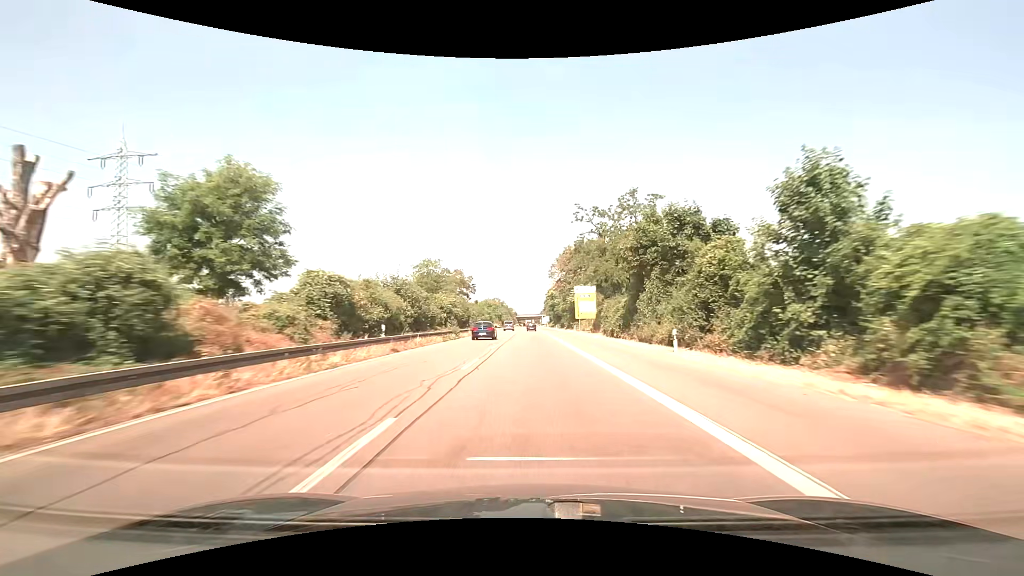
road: trunk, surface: asphalt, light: Day
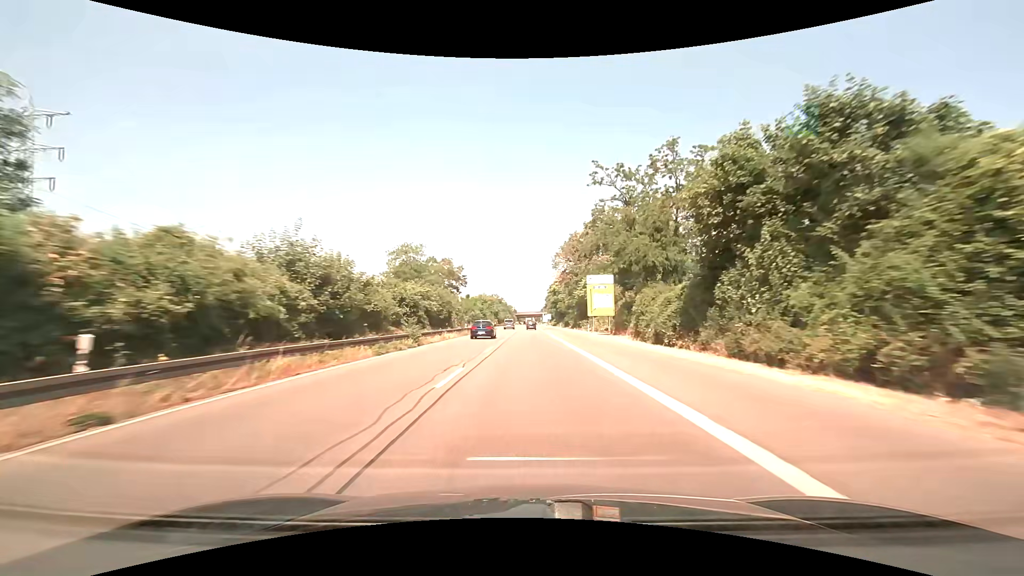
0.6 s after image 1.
(0.0, +15.6) m; 0°
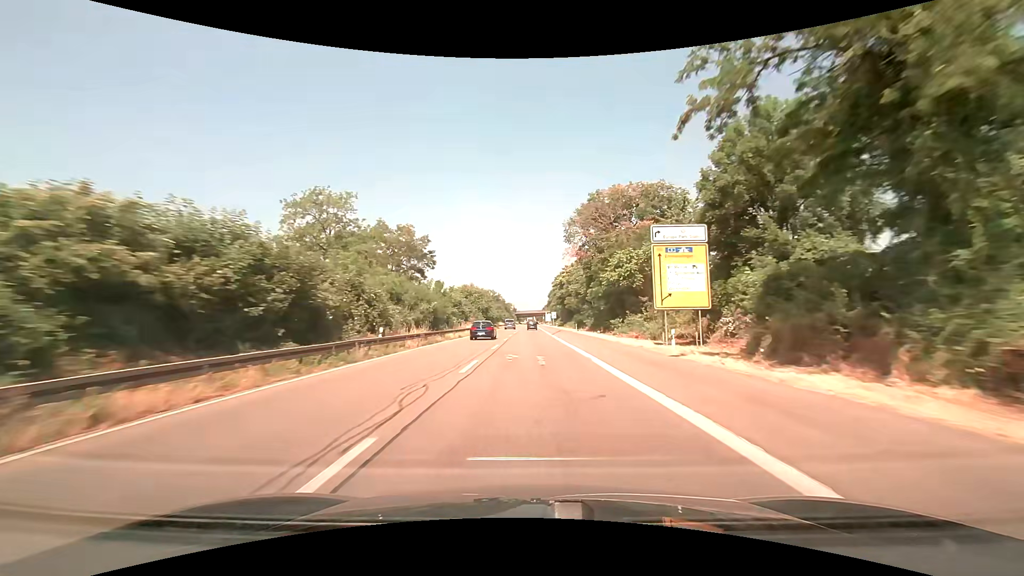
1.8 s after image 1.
(0.0, +31.3) m; 0°
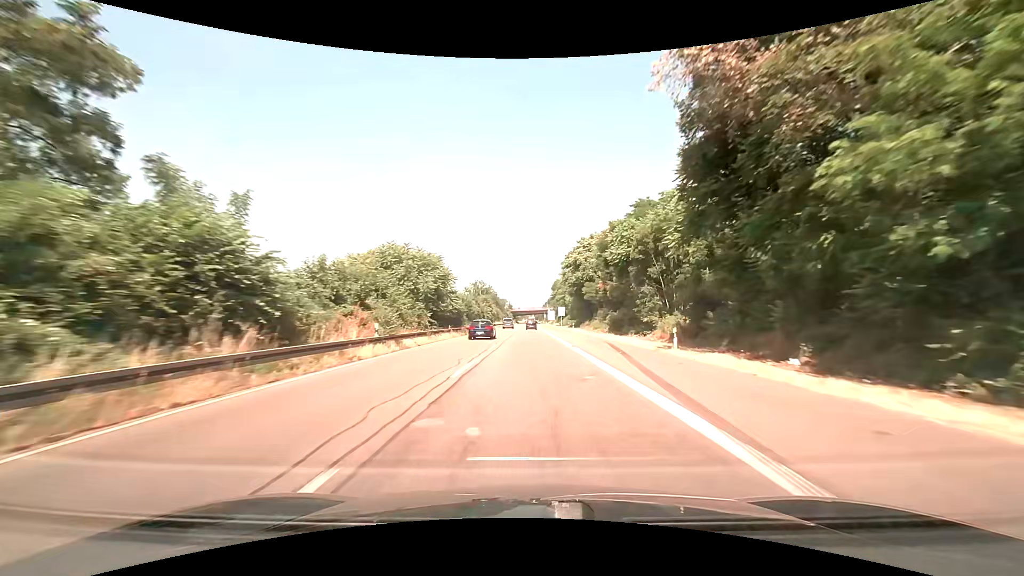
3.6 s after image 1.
(-0.1, +46.9) m; 0°
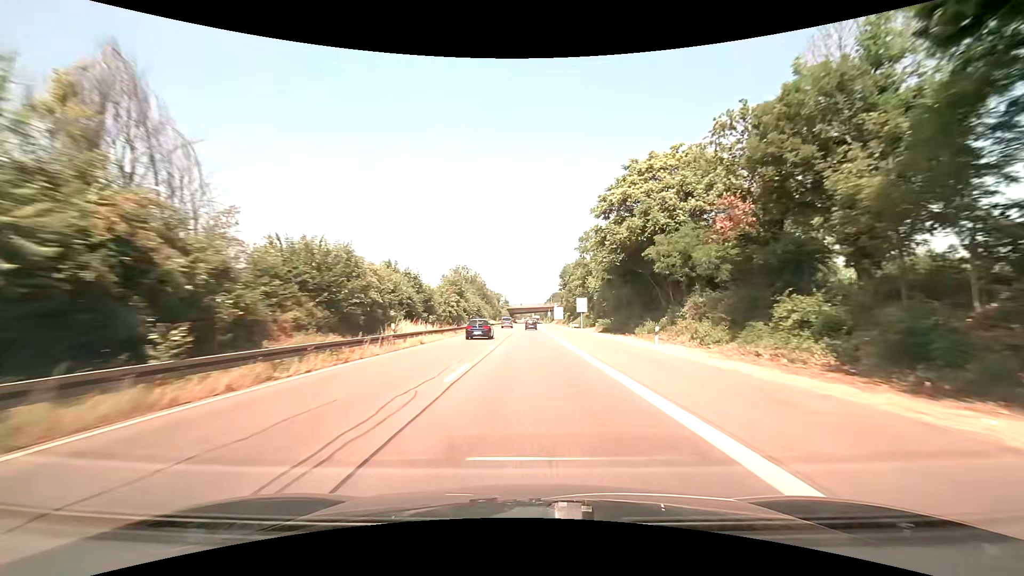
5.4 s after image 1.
(0.0, +46.9) m; 0°
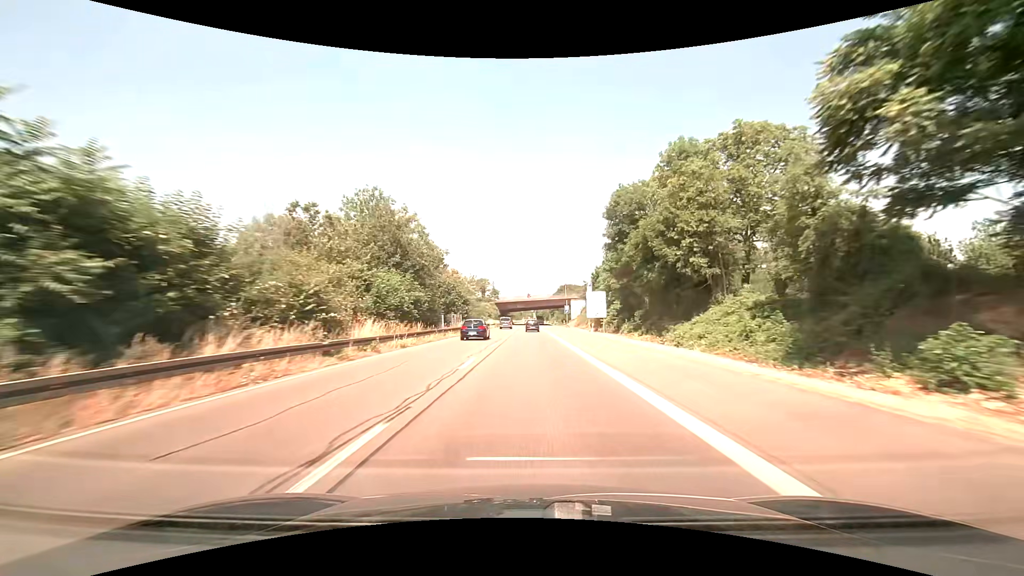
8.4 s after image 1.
(-0.1, +77.3) m; 0°
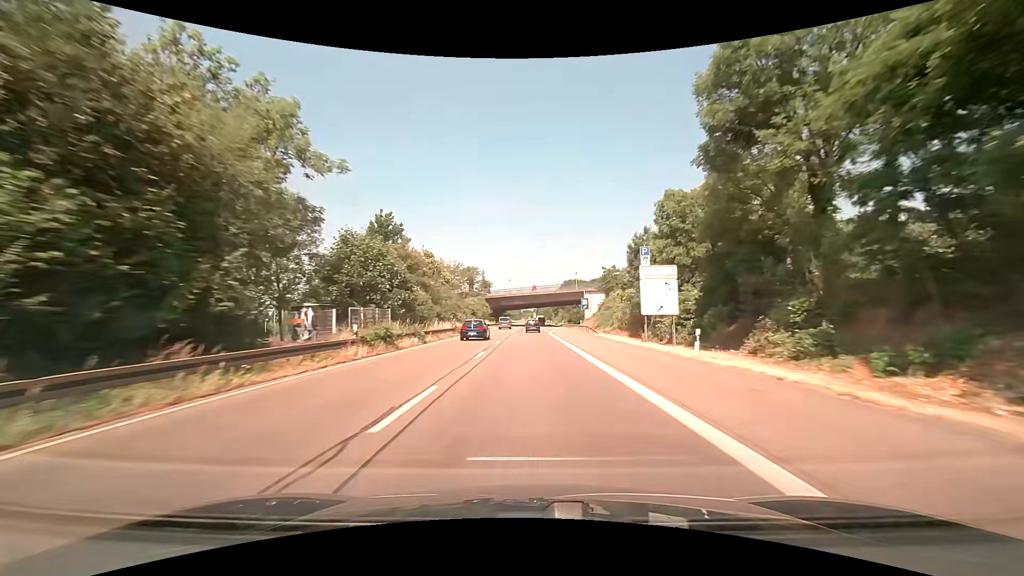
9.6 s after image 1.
(0.0, +30.6) m; 0°
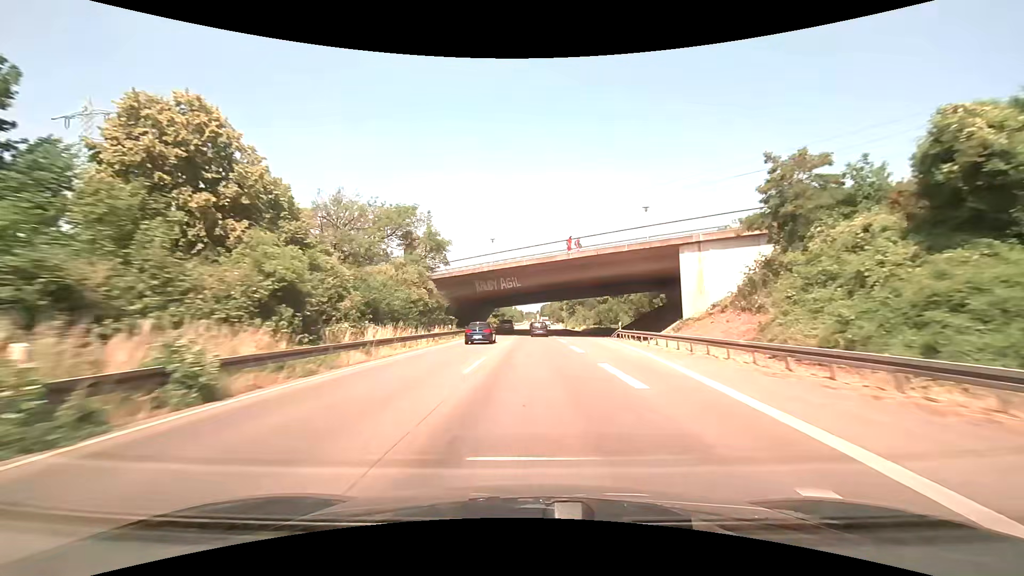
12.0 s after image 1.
(-0.1, +60.9) m; 0°
(0, +10) (0, +20) (0, +30) (-1, +40) (-1, +50) (-1, +60) (-2, +70) (-3, +80) (-3, +90) (-4, +100) m
